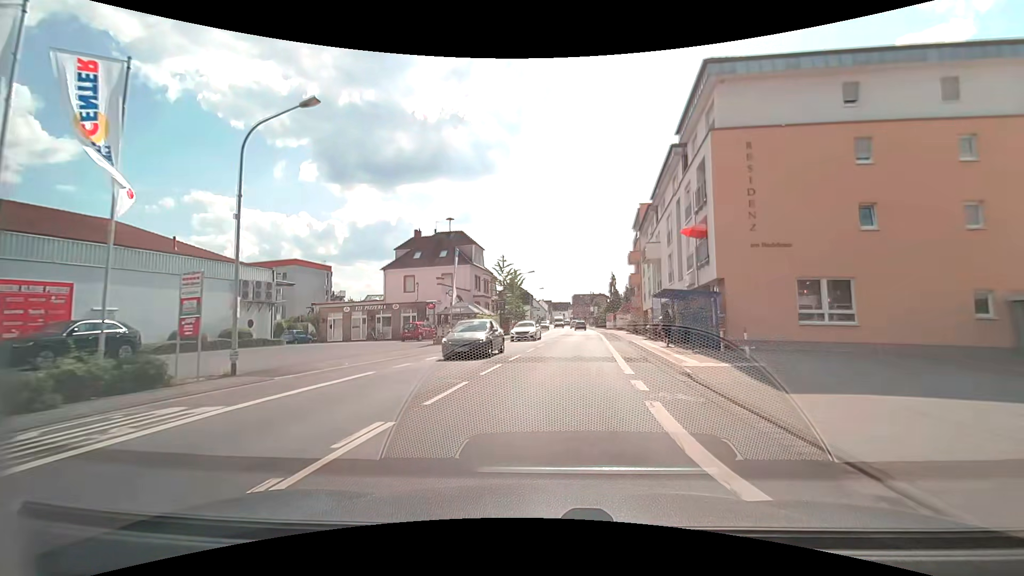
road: secondary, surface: asphalt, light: Day
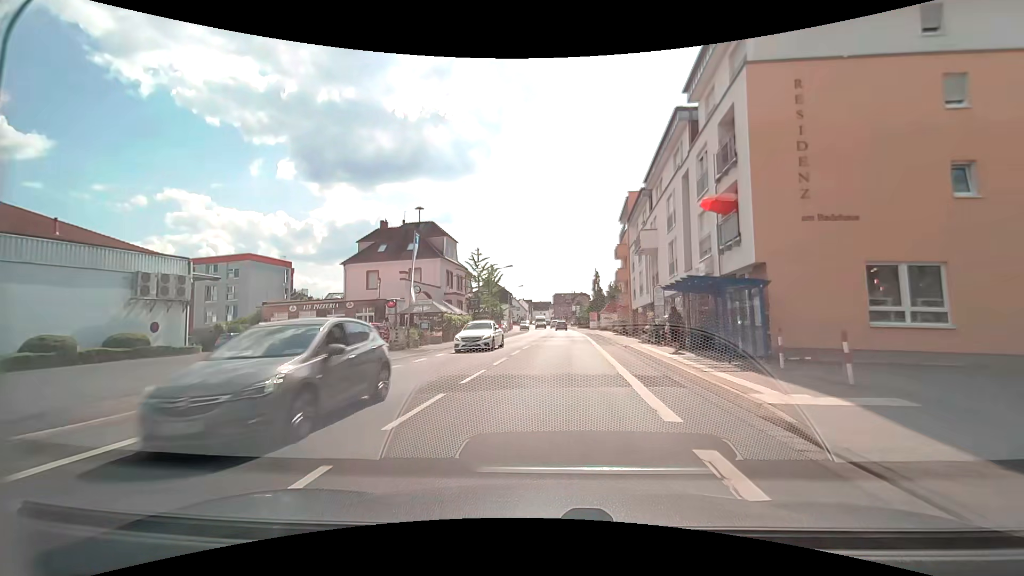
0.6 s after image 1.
(+0.1, +6.2) m; +2°
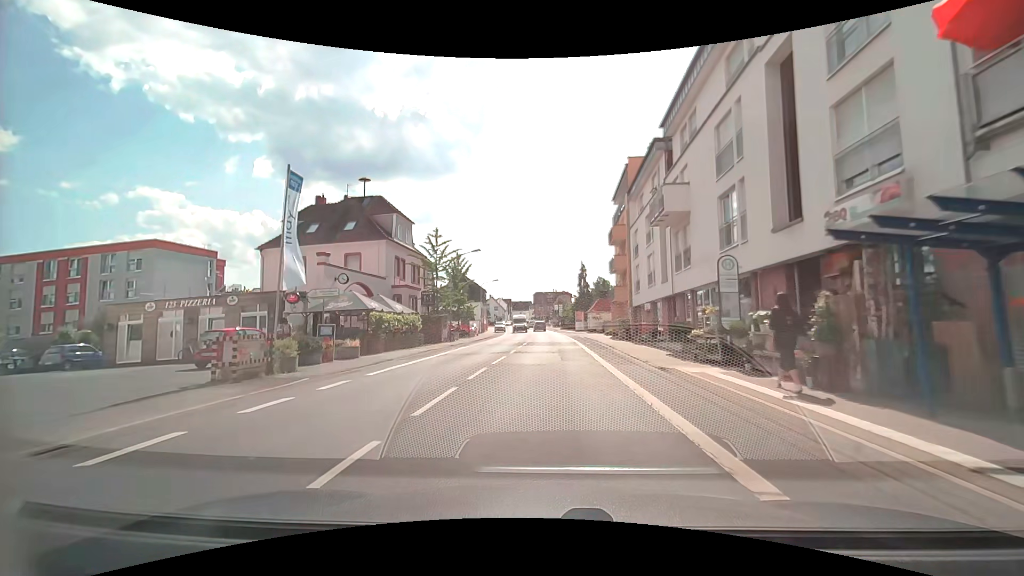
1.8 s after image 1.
(+0.3, +12.4) m; +2°
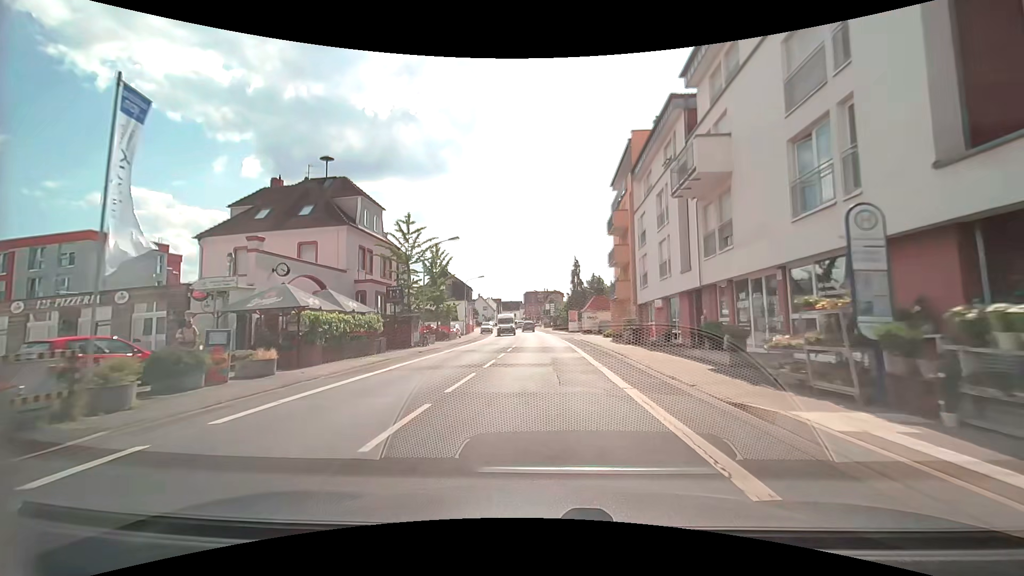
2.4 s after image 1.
(0.0, +6.4) m; +1°
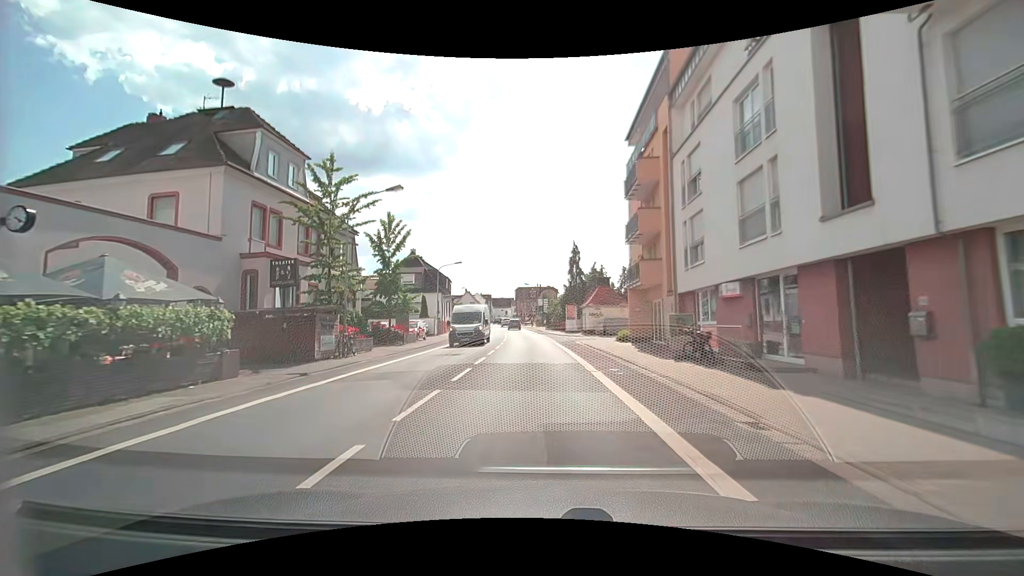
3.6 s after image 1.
(+0.2, +12.8) m; +1°
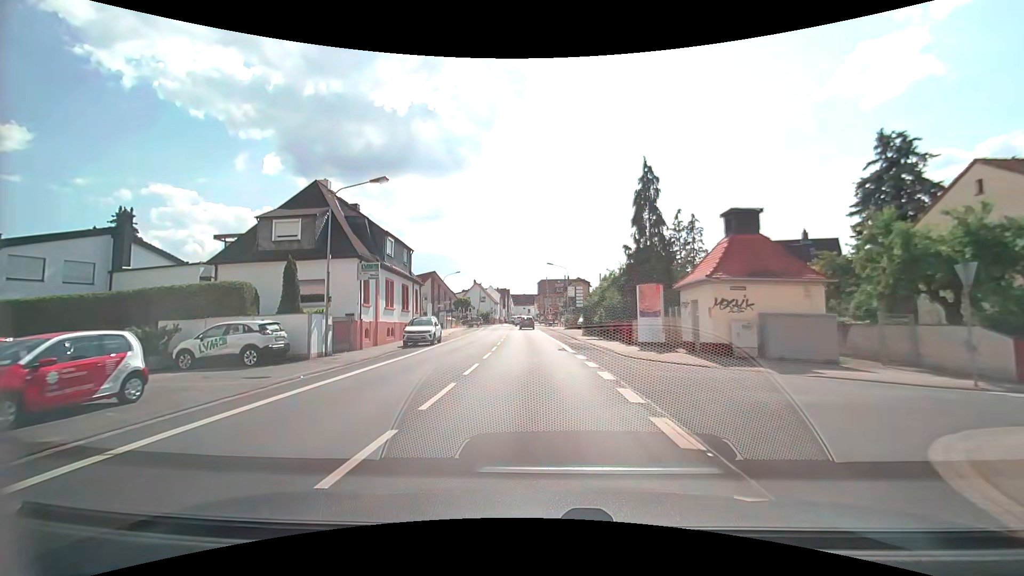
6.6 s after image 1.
(-0.3, +31.0) m; -2°
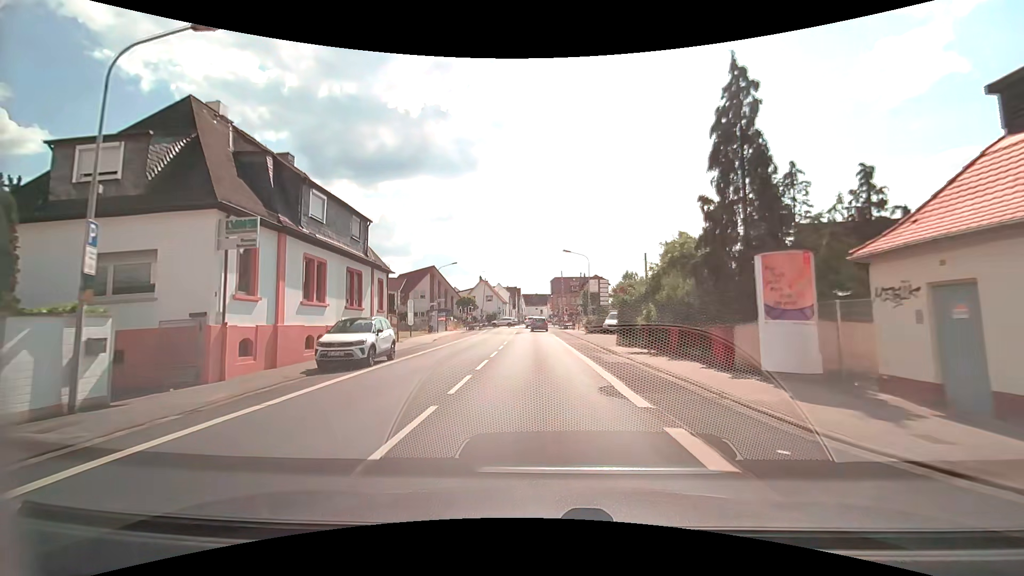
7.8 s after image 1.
(-0.1, +12.0) m; -1°
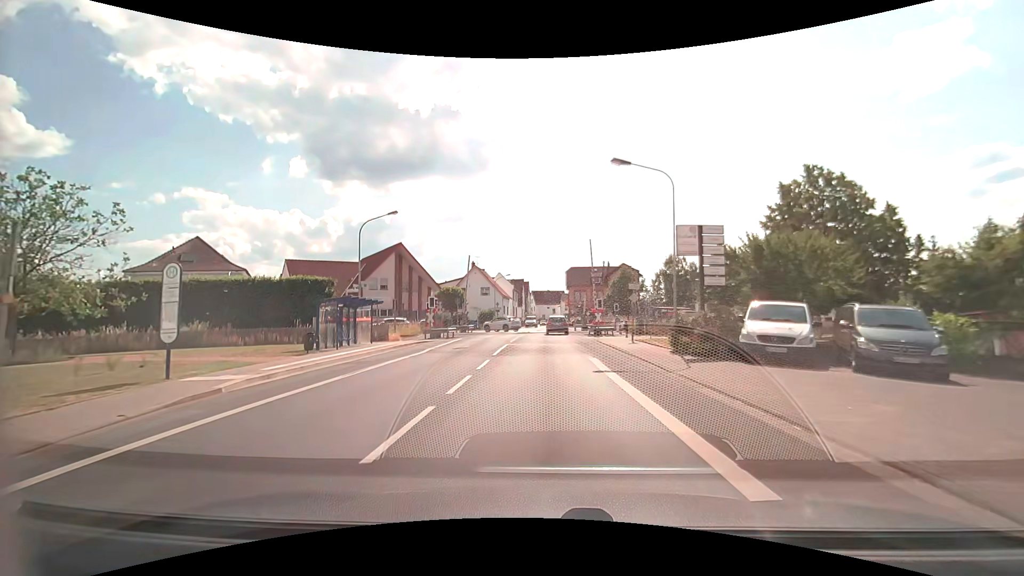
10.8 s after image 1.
(-0.5, +26.6) m; -1°
